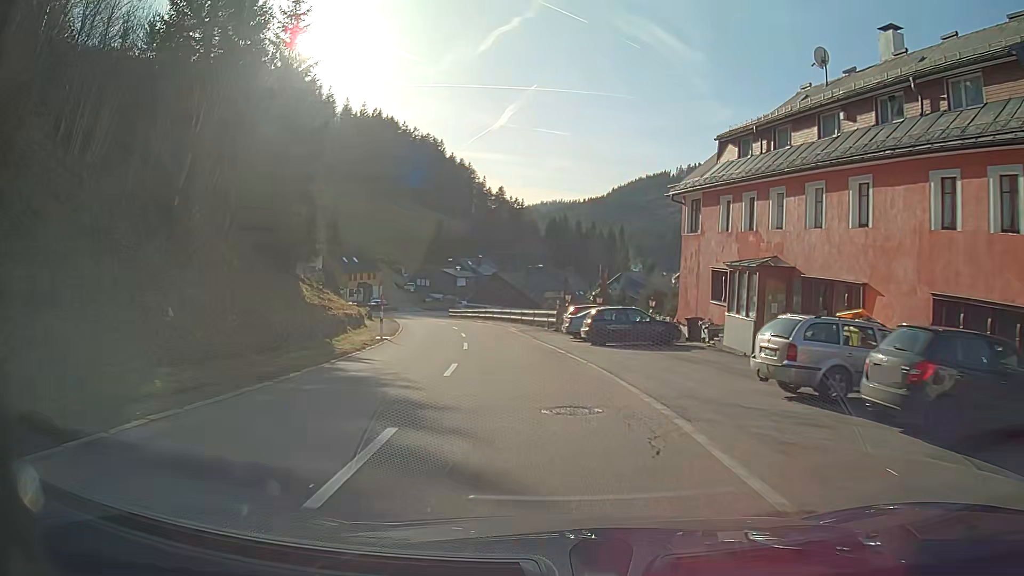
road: secondary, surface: asphalt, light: Day
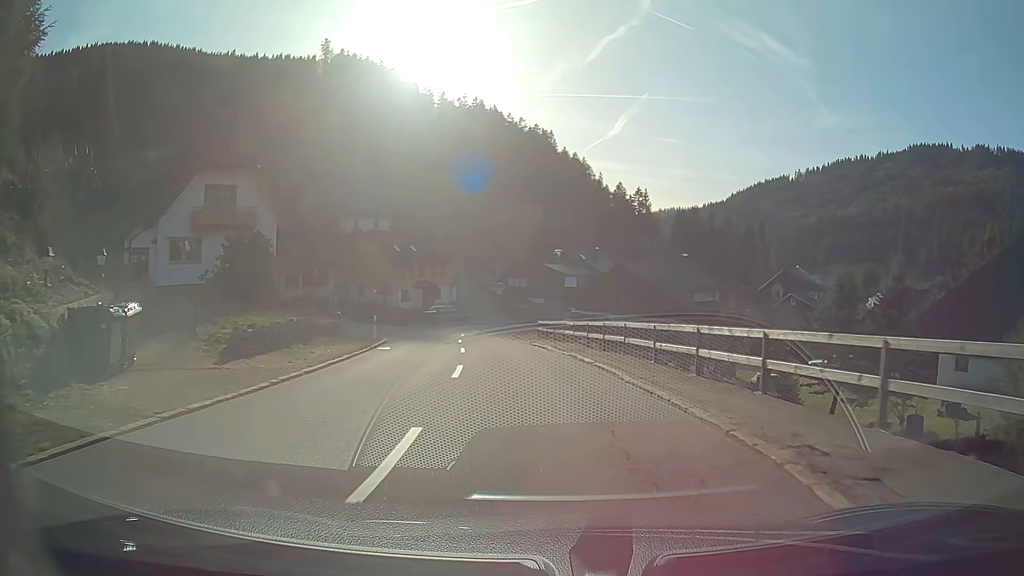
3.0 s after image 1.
(-3.3, +35.7) m; -11°
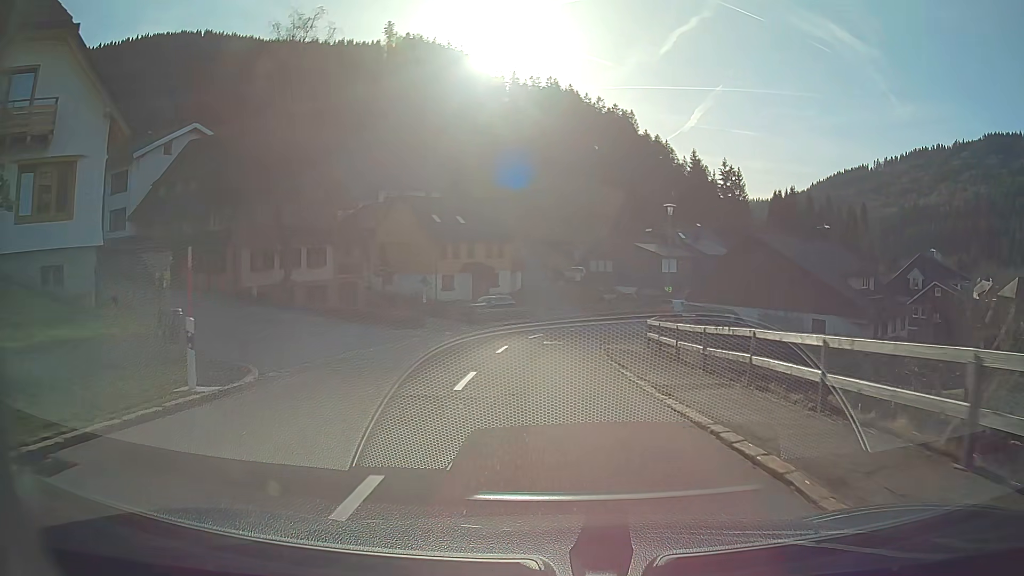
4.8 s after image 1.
(-1.0, +20.5) m; -5°
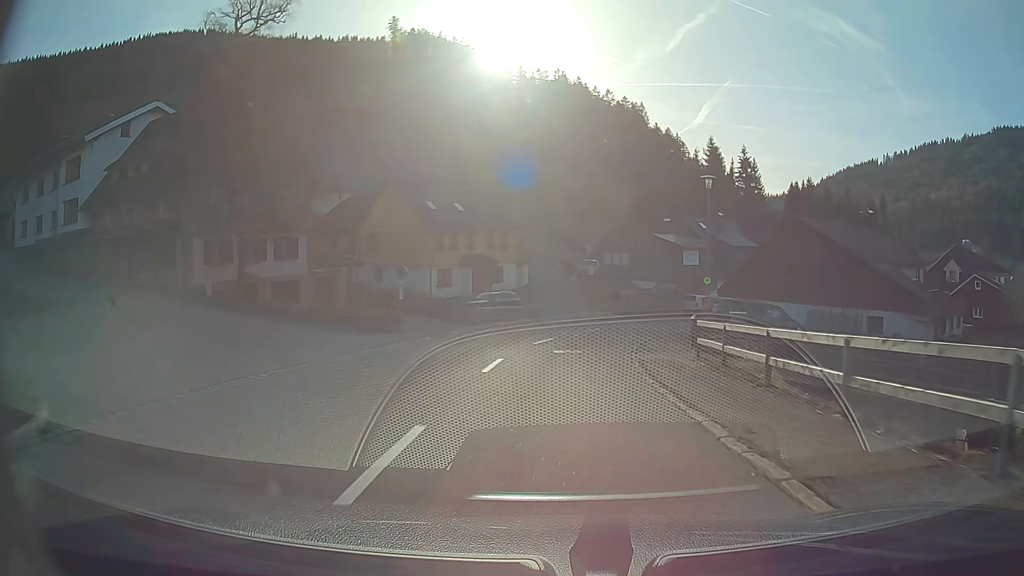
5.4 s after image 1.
(-0.1, +6.7) m; -1°
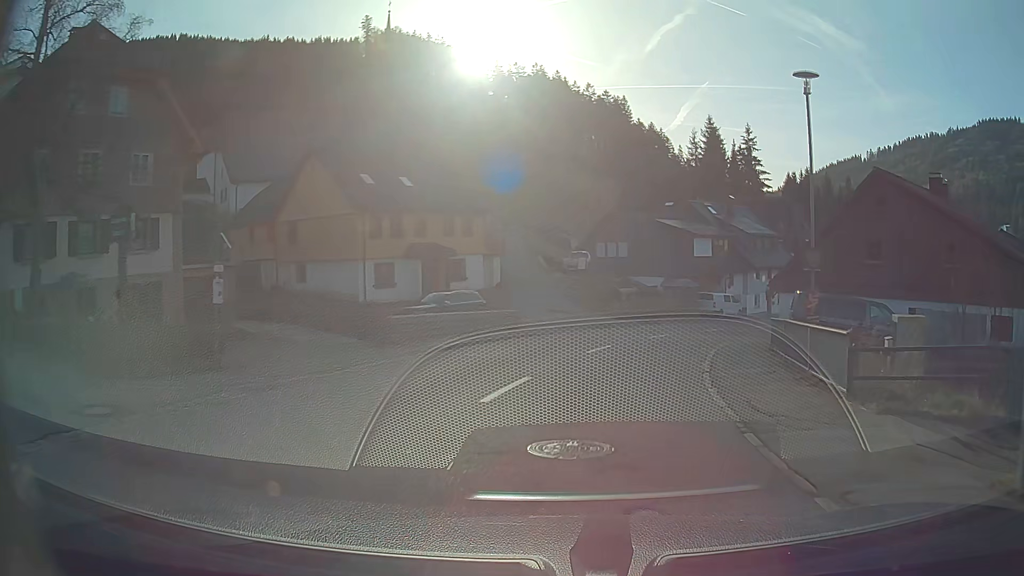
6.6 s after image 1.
(+0.2, +13.0) m; +3°
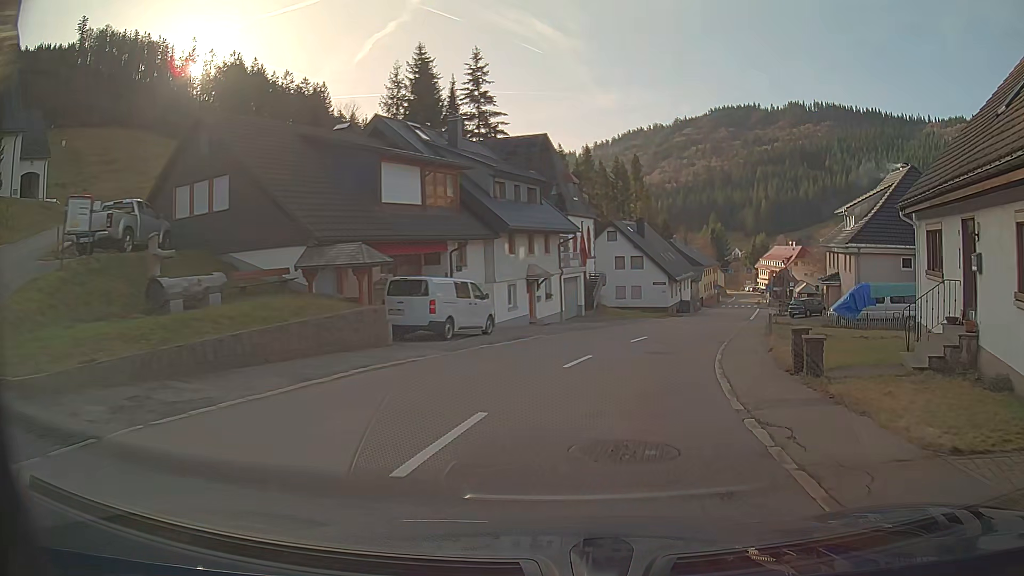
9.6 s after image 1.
(+6.0, +29.0) m; +25°
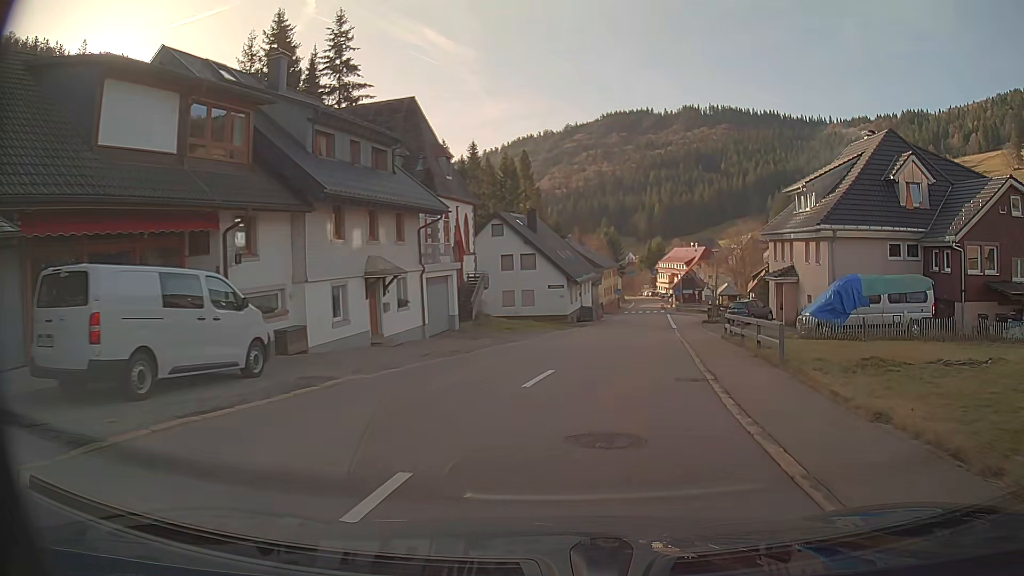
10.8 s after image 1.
(+0.9, +11.3) m; +9°
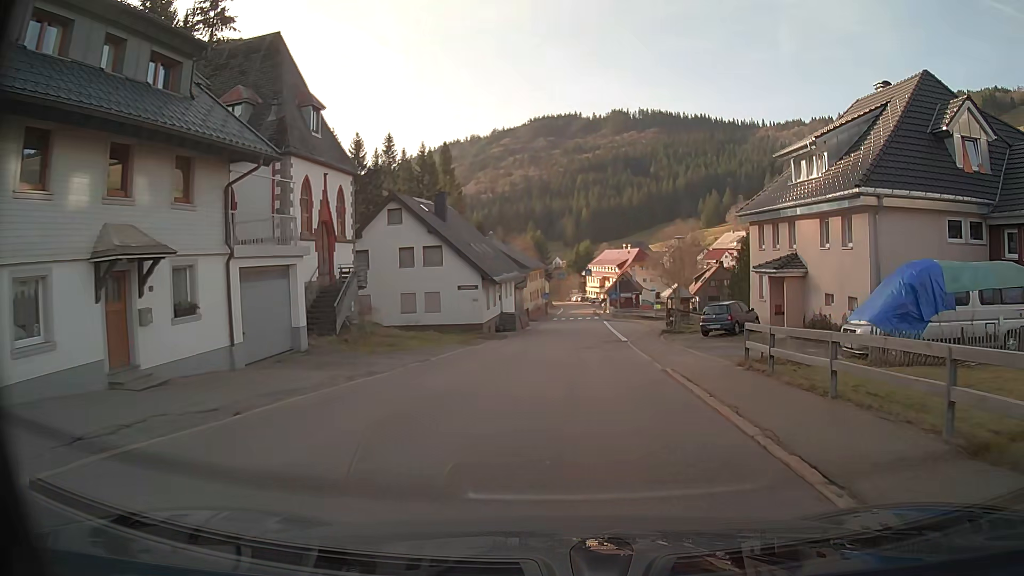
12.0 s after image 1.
(+0.6, +11.1) m; +5°
(0, +10) (+1, +20) (+1, +30) (+2, +40) (+2, +50) (+3, +60) (+3, +70) (+3, +80) (+4, +90) (+4, +100) m
